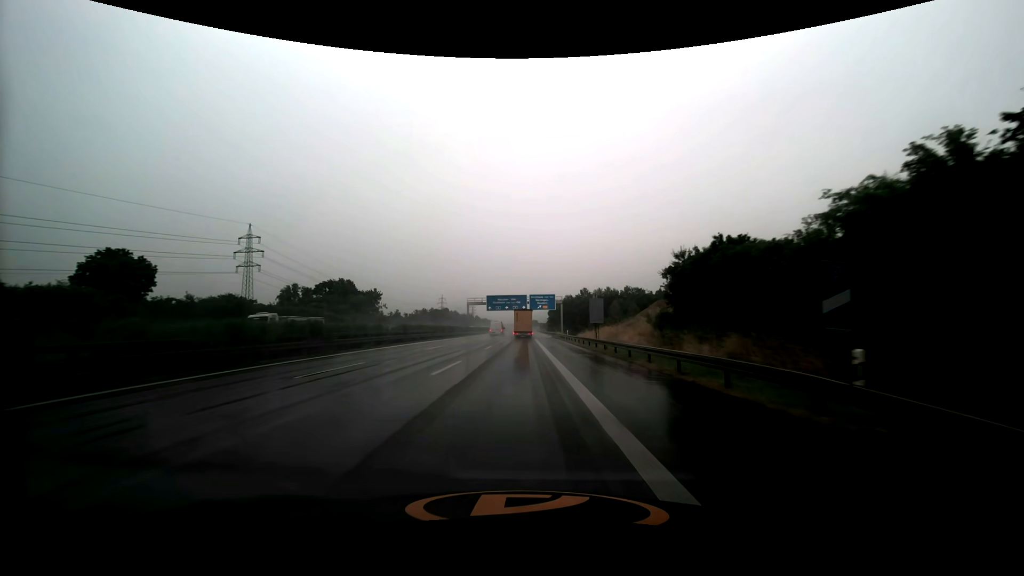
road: motorway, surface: asphalt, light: Day
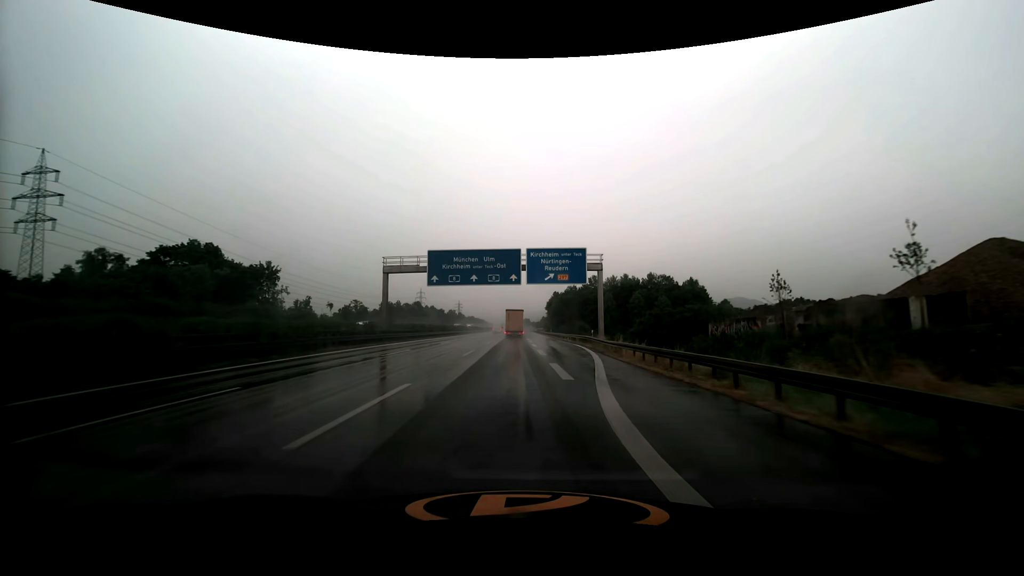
(-0.3, +62.8) m; +1°
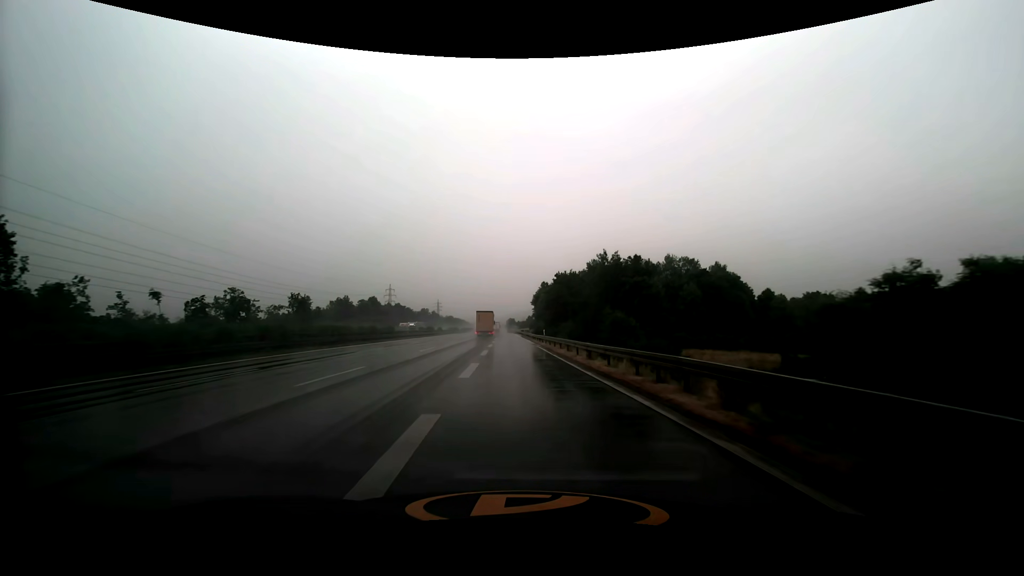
(+1.7, +47.6) m; +2°
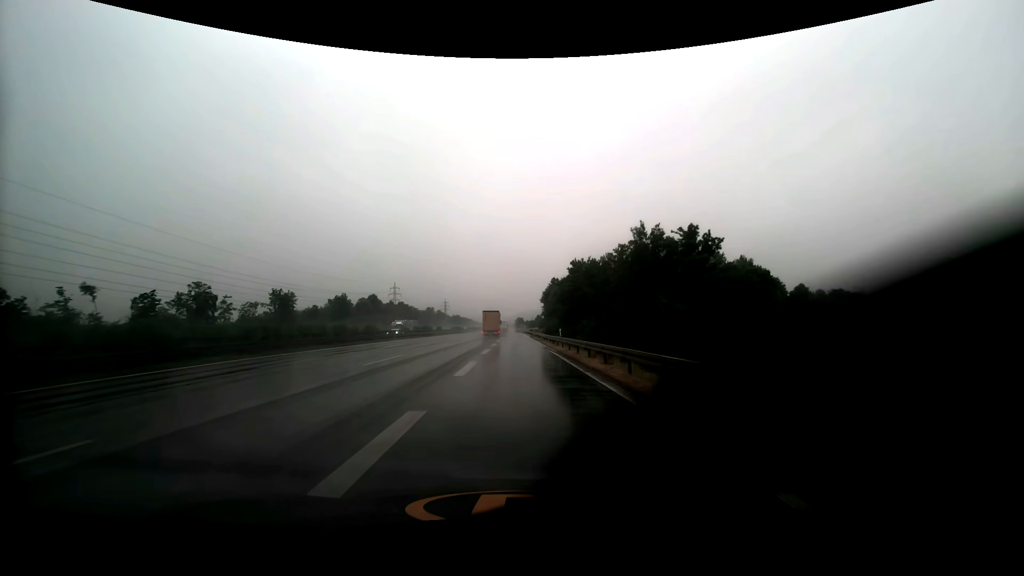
(-0.2, +11.8) m; -1°
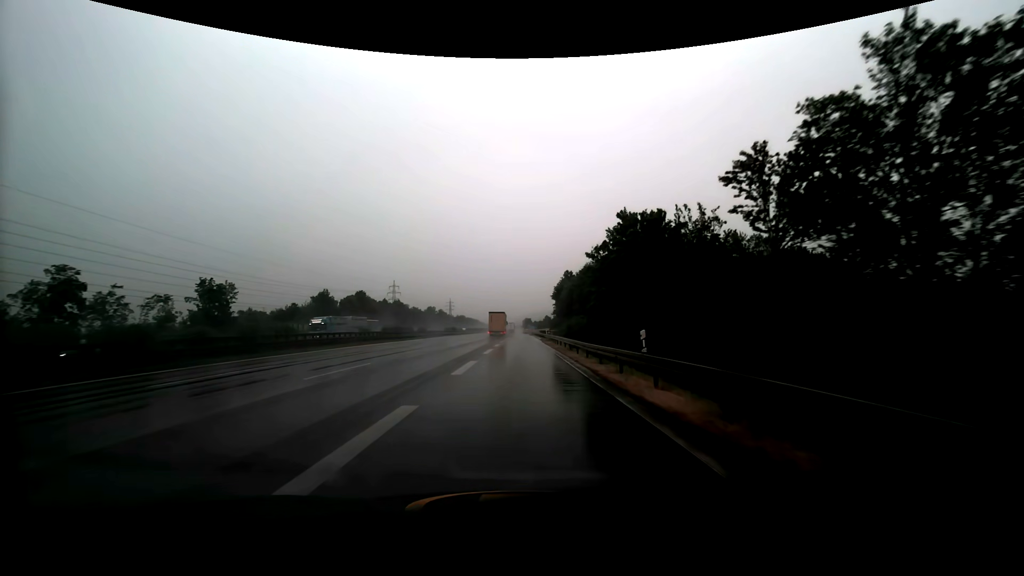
(-0.3, +23.5) m; -1°
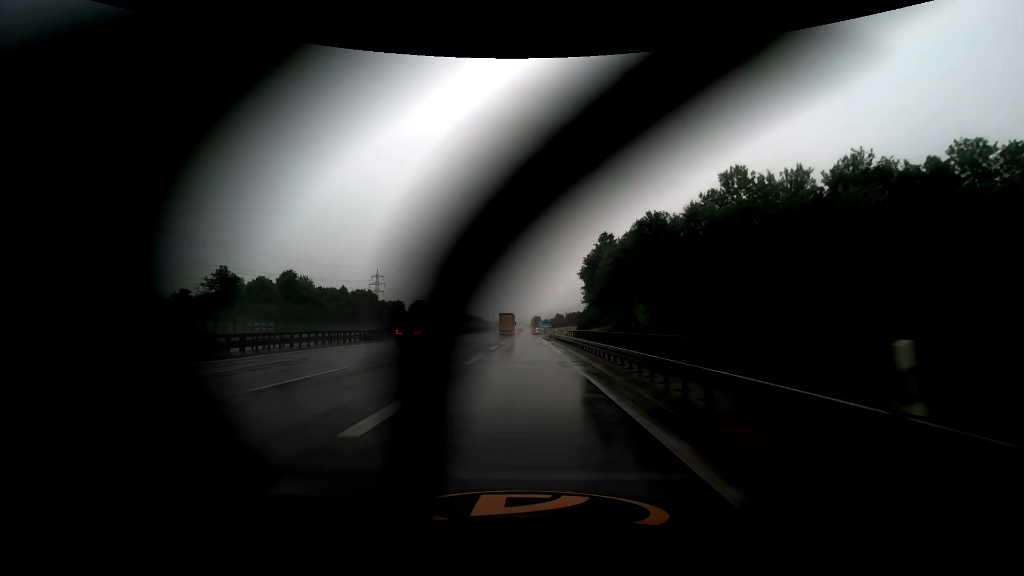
(-0.4, +56.4) m; -1°
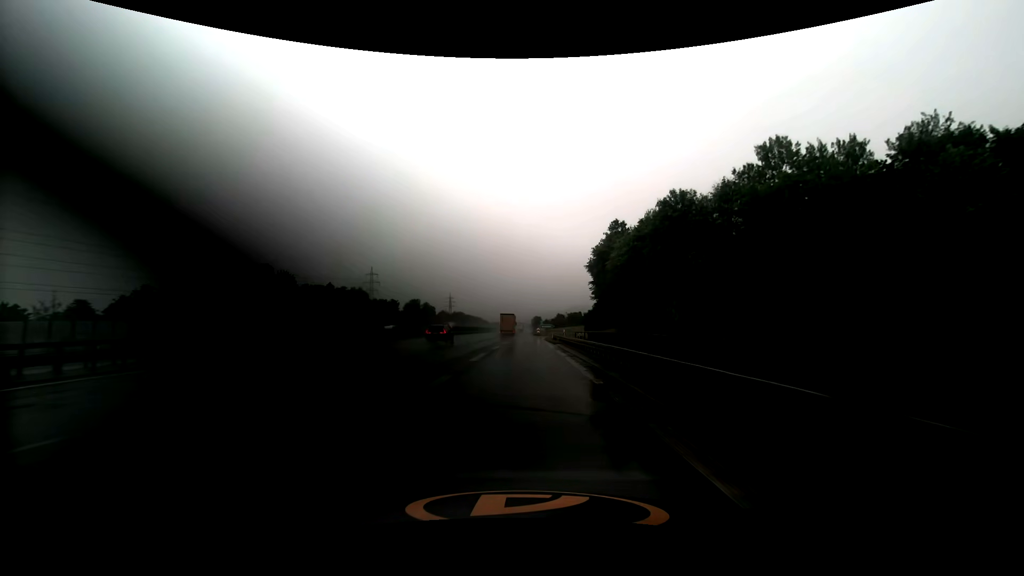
(0.0, +10.7) m; 0°
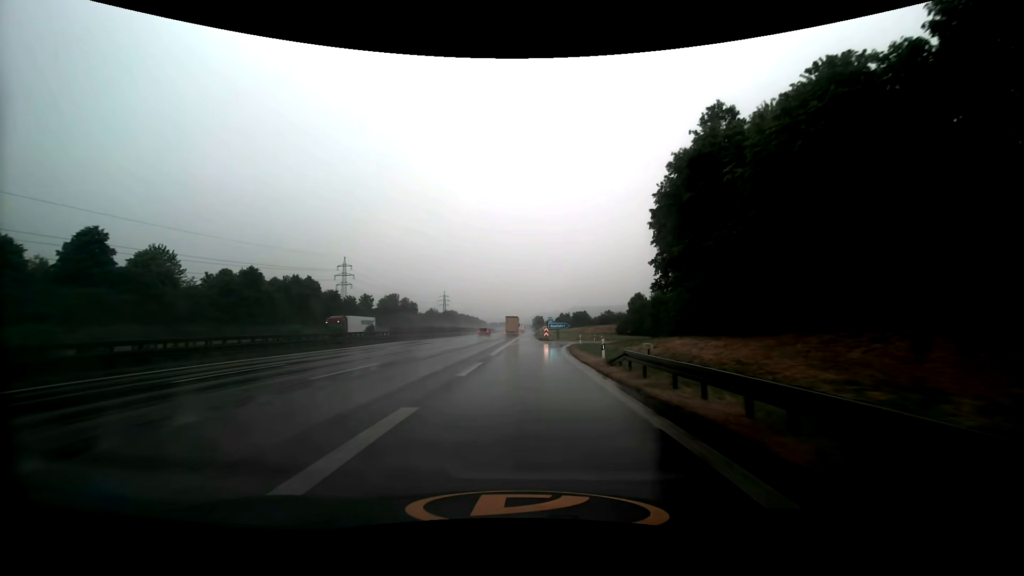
(0.0, +40.9) m; 0°
(0, +10) (0, +20) (0, +30) (+1, +40) (+1, +50) (+3, +60) (+7, +69) (+12, +78) (+18, +86) (+26, +92) m
